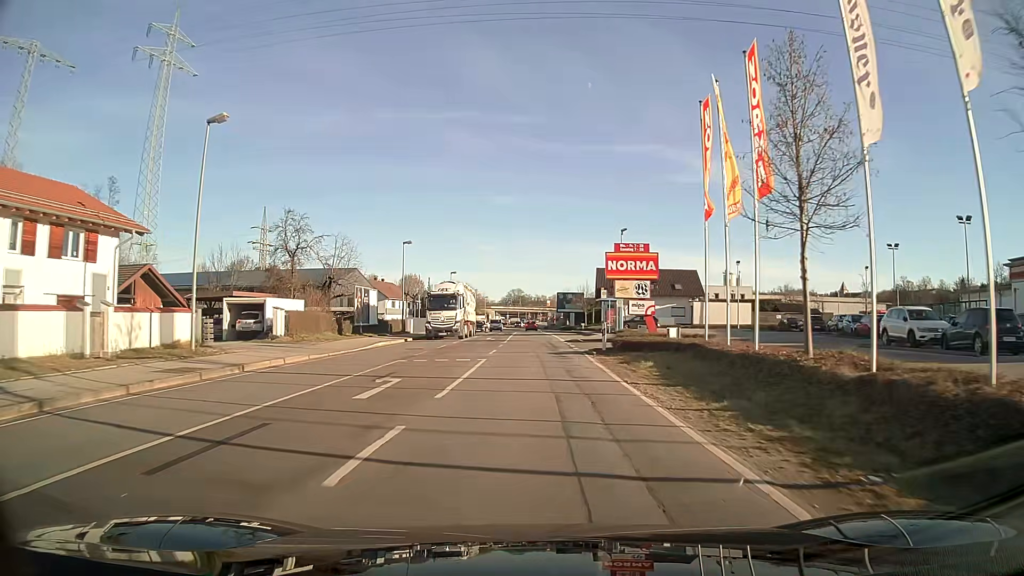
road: primary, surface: asphalt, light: Day
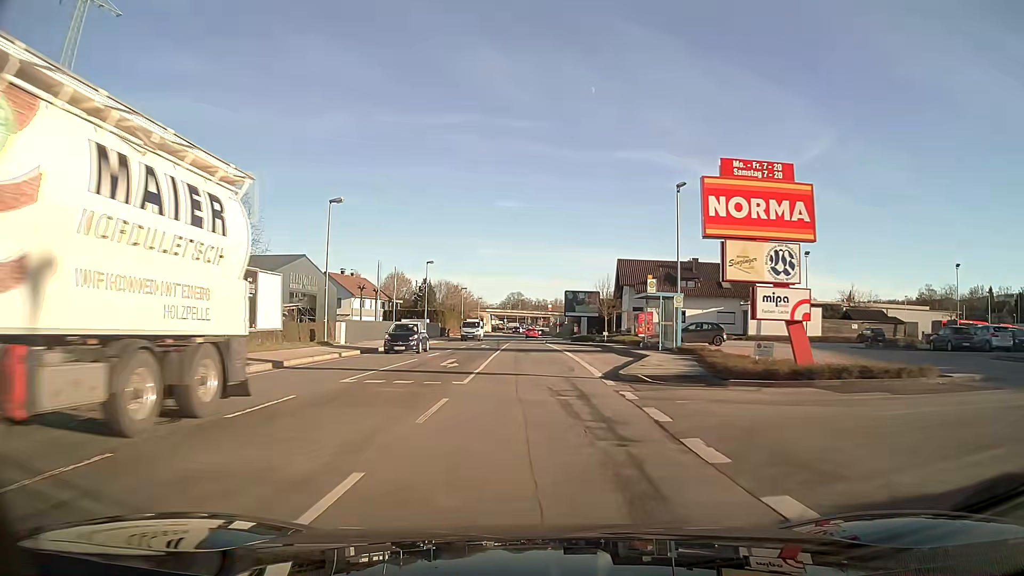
(0.0, +21.9) m; 0°
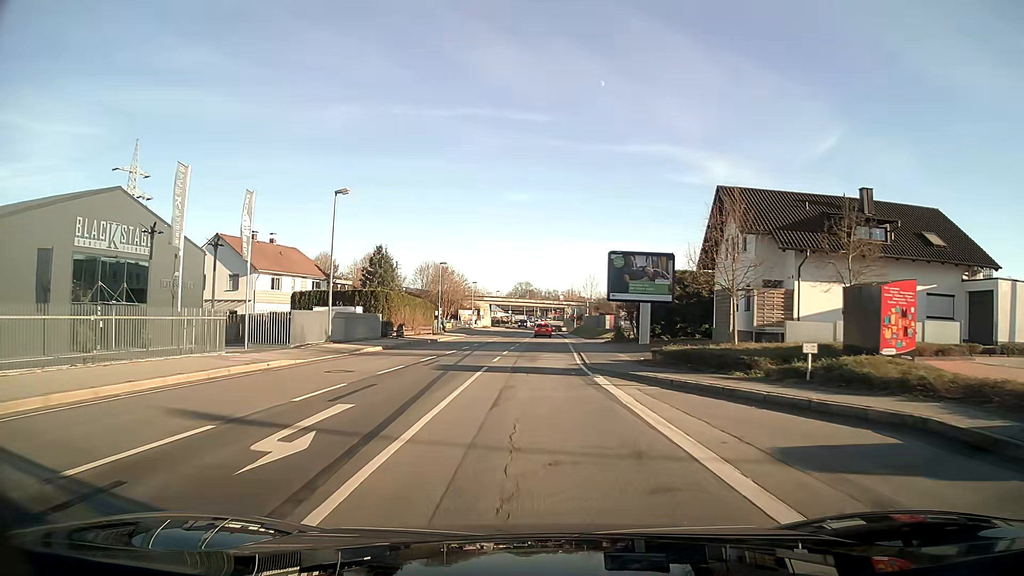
(-0.3, +36.0) m; 0°
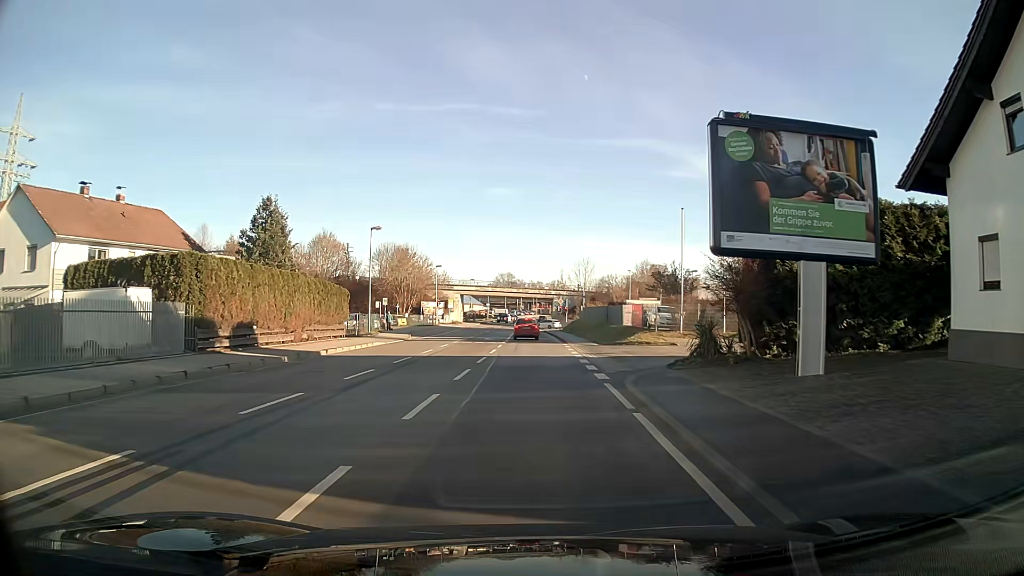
(+0.3, +25.1) m; +1°
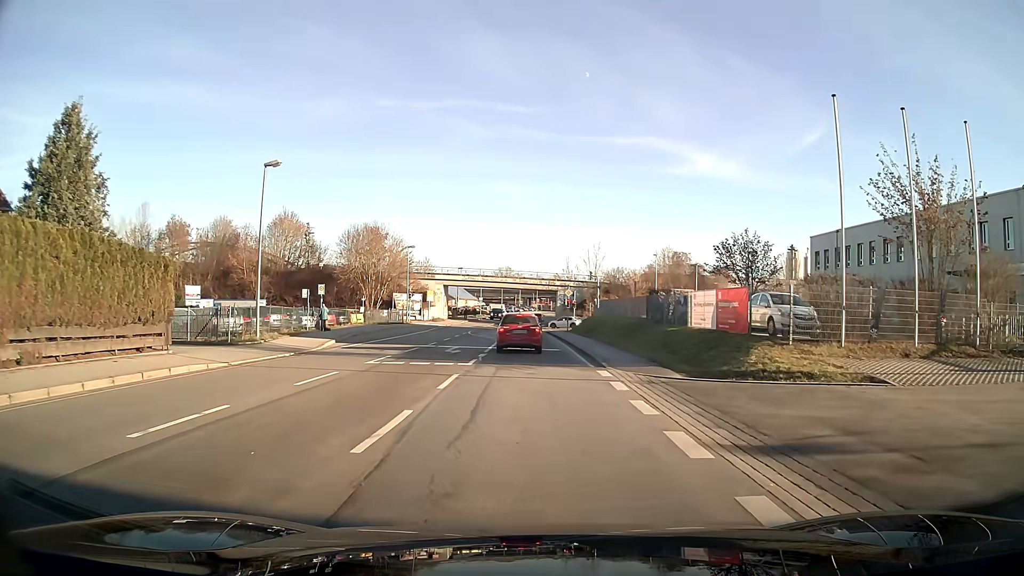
(+0.1, +20.0) m; 0°
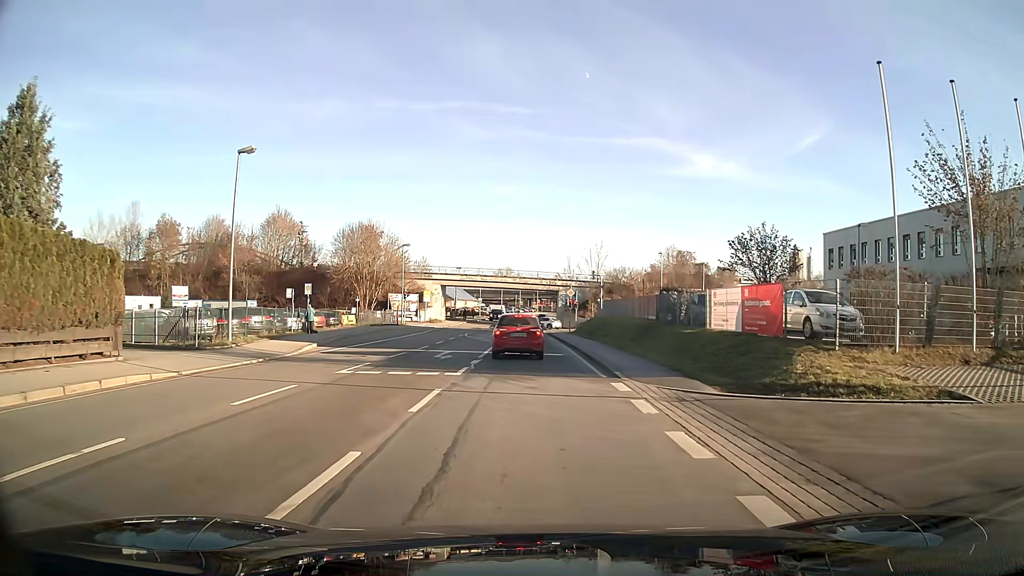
(0.0, +2.9) m; 0°
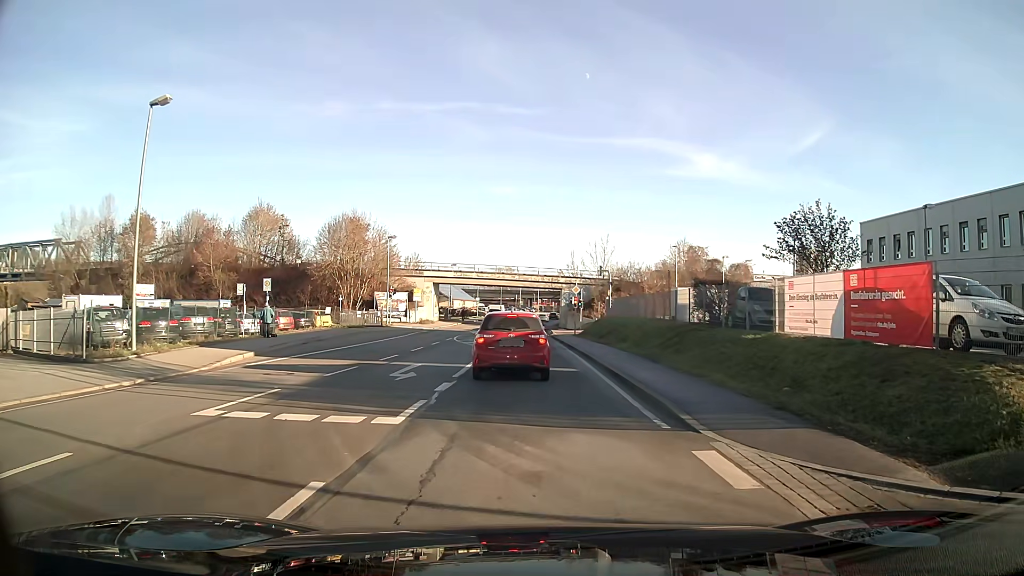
(0.0, +7.1) m; 0°
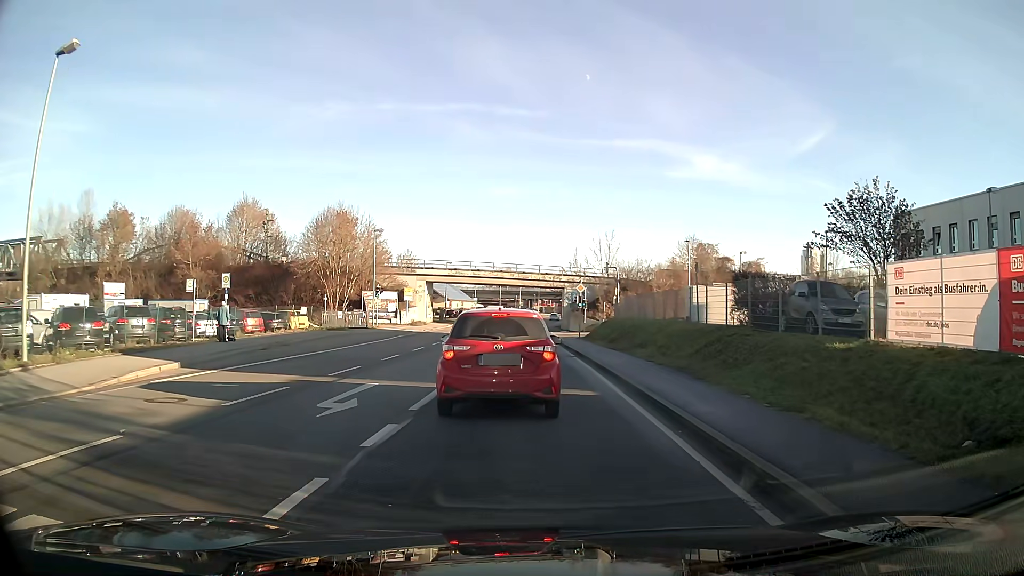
(0.0, +5.3) m; 0°
(0, +10) (0, +20) (0, +30) (0, +40) (0, +50) (-1, +60) (-1, +70) (-1, +80) (0, +90) (+1, +100) m
